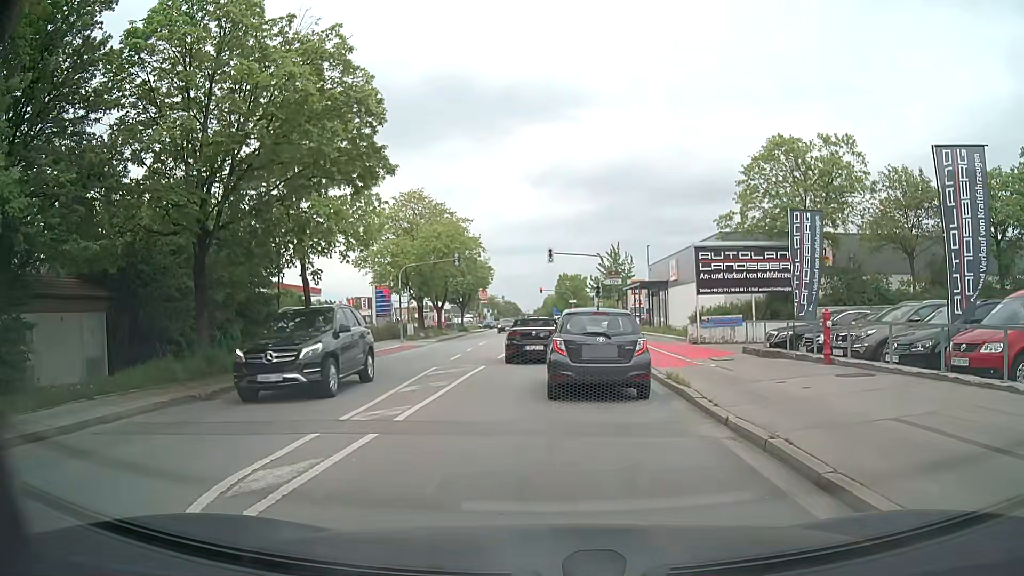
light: Day
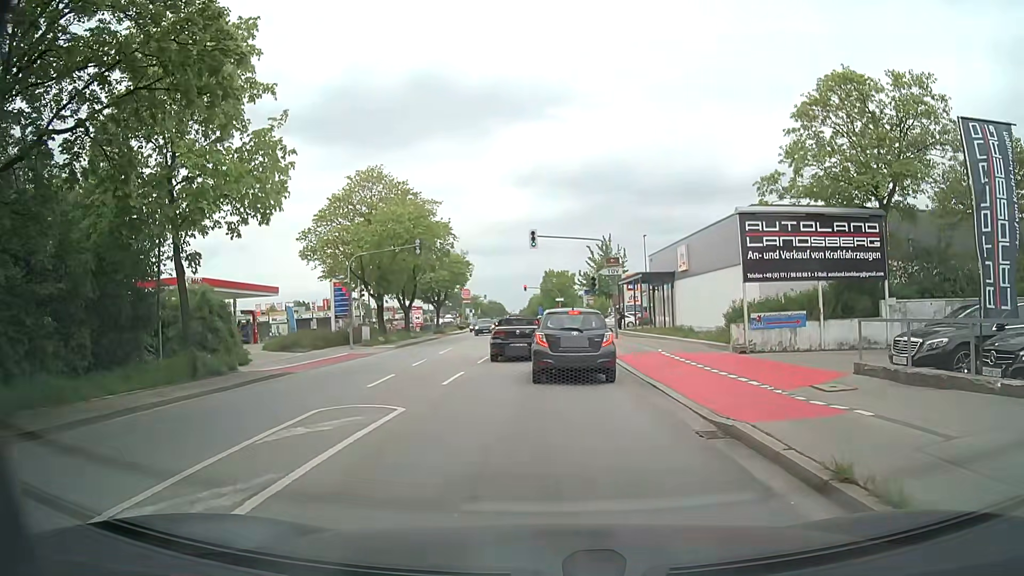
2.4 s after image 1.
(+0.1, +9.2) m; 0°
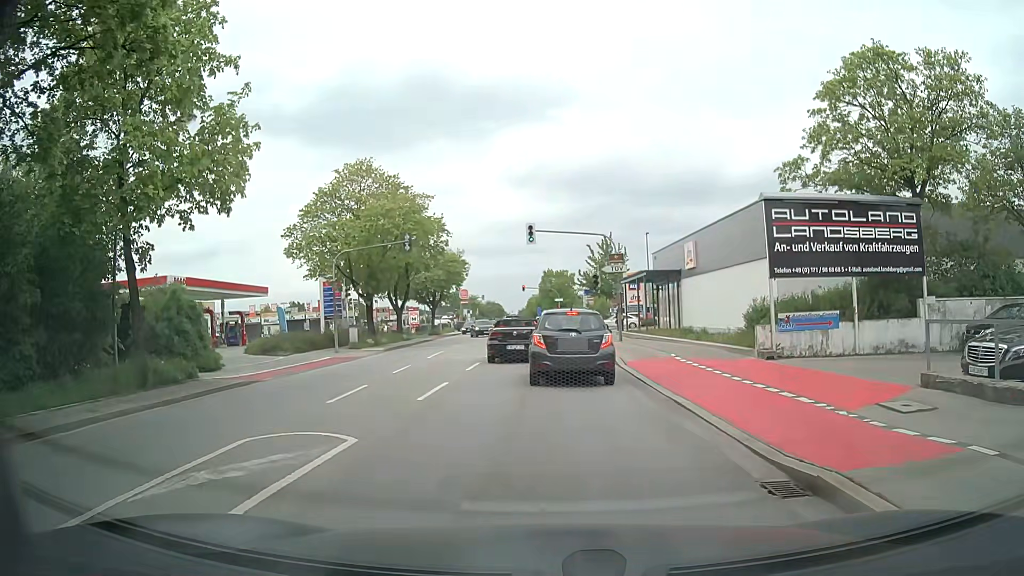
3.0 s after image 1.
(0.0, +2.6) m; +2°
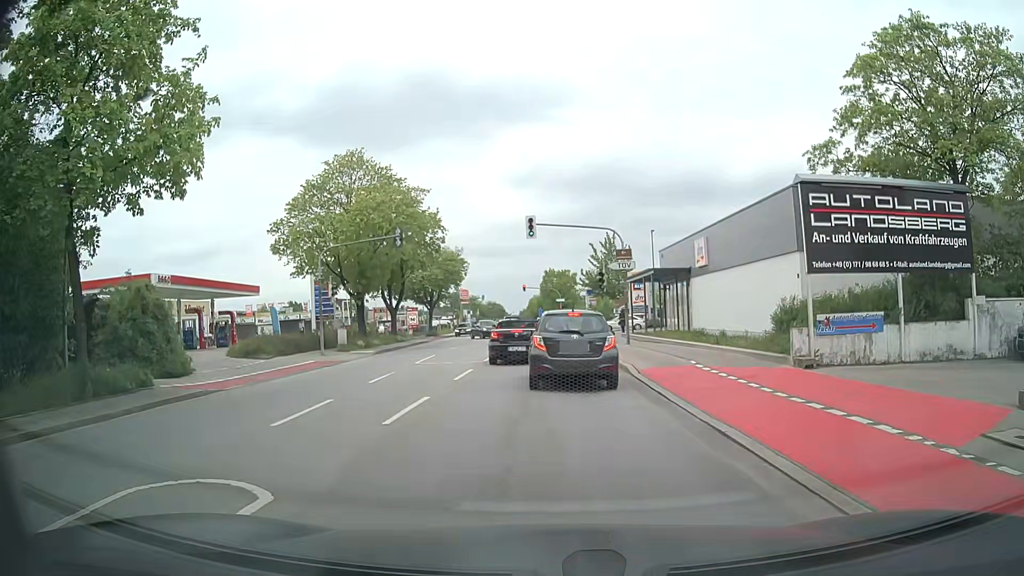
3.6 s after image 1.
(0.0, +2.5) m; 0°
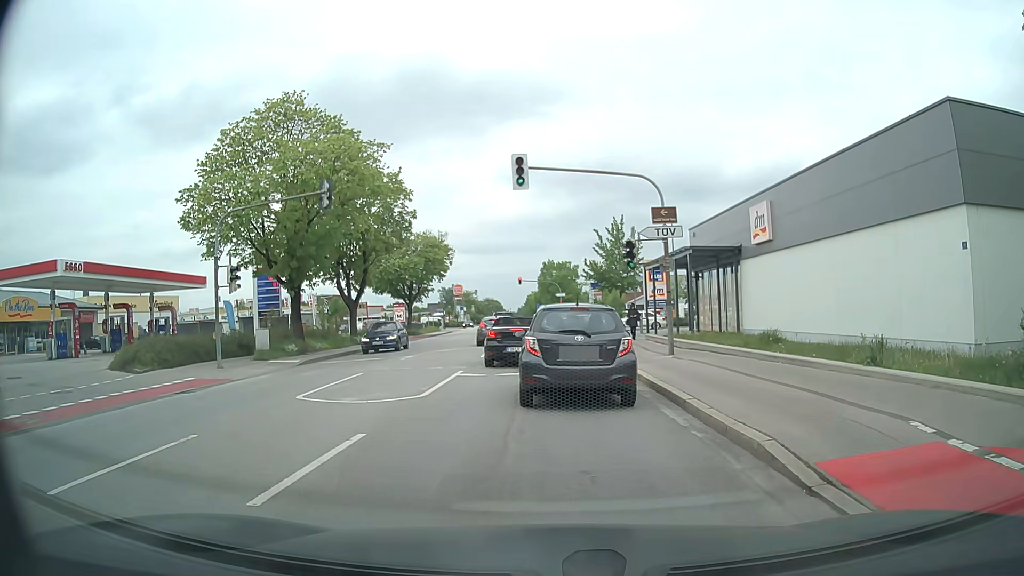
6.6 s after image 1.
(-0.1, +10.9) m; -1°
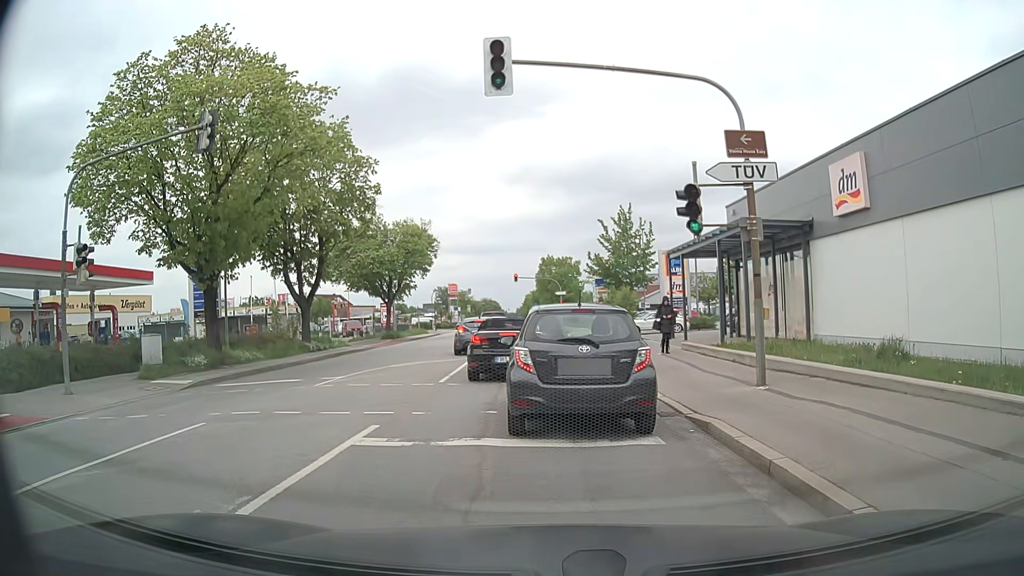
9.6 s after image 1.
(+0.1, +8.4) m; 0°
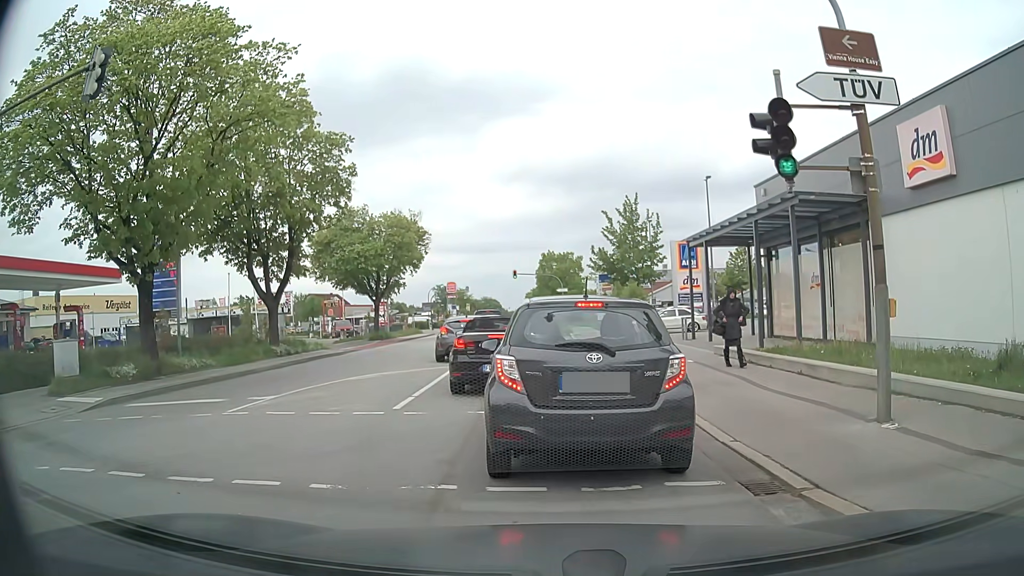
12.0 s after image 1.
(+0.1, +4.1) m; +2°
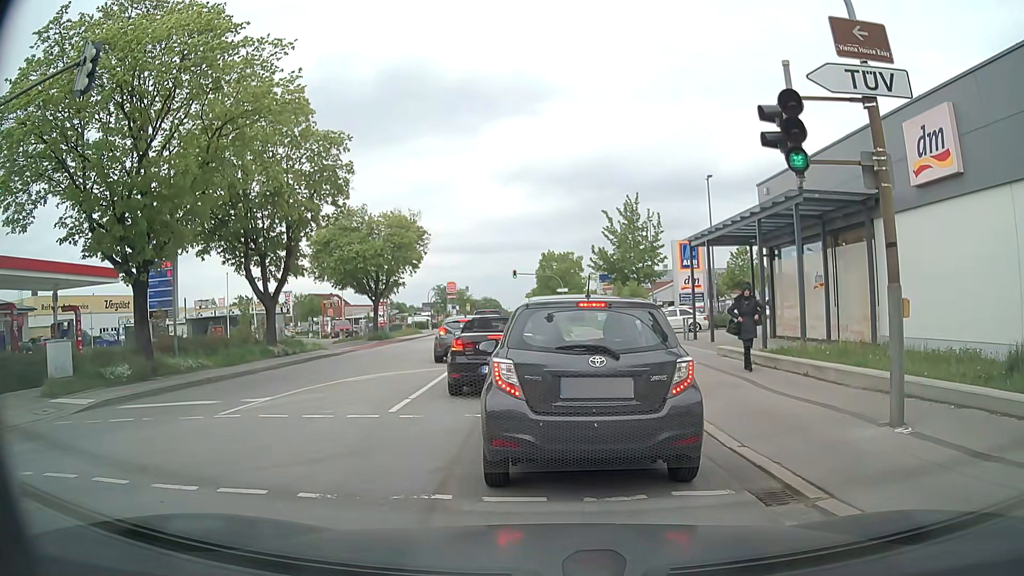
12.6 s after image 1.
(0.0, +0.3) m; 0°
(0, +10) (0, +20) (-1, +30) (-1, +40) (-2, +50) (-3, +60) (-3, +70) (-4, +80) (-5, +90) (-6, +100) m
